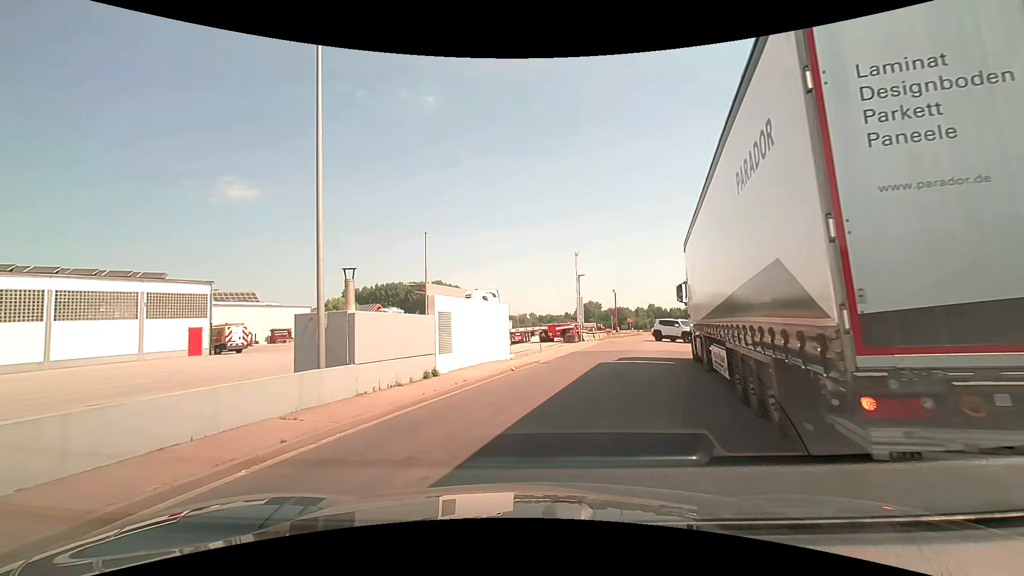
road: unclassified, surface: asphalt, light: Day
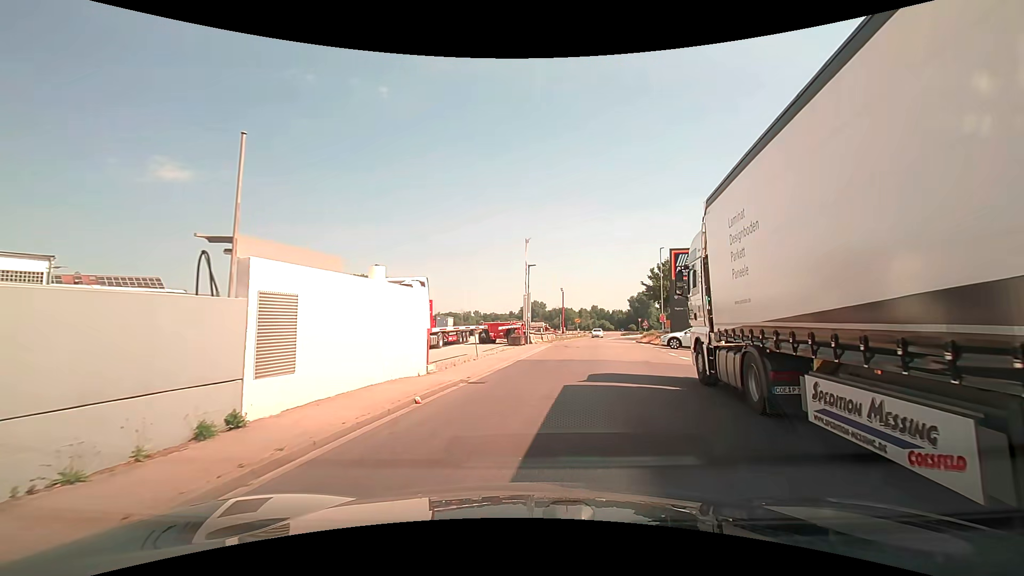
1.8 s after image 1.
(+0.4, +6.8) m; +7°
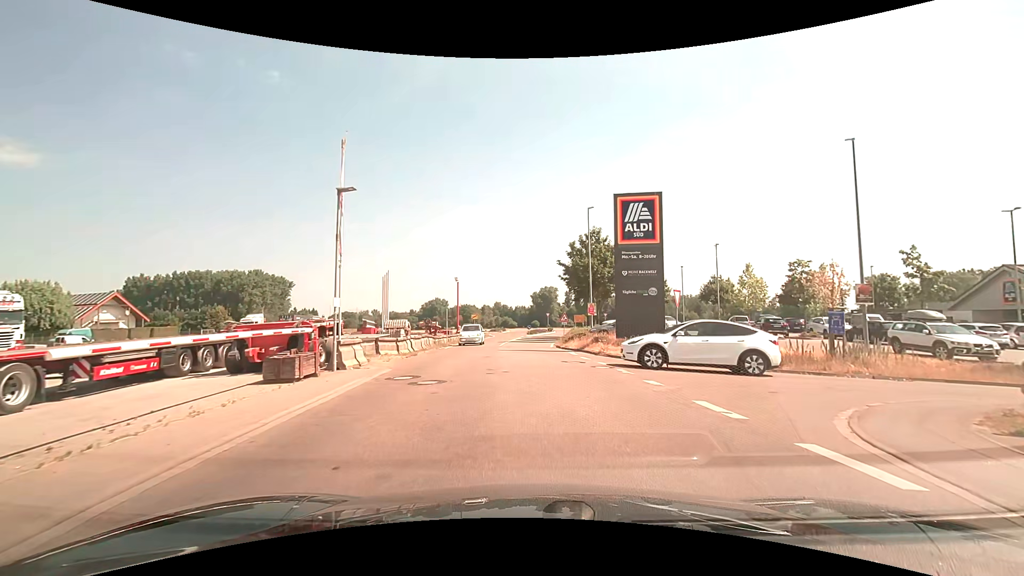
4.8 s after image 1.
(+2.4, +18.3) m; +12°
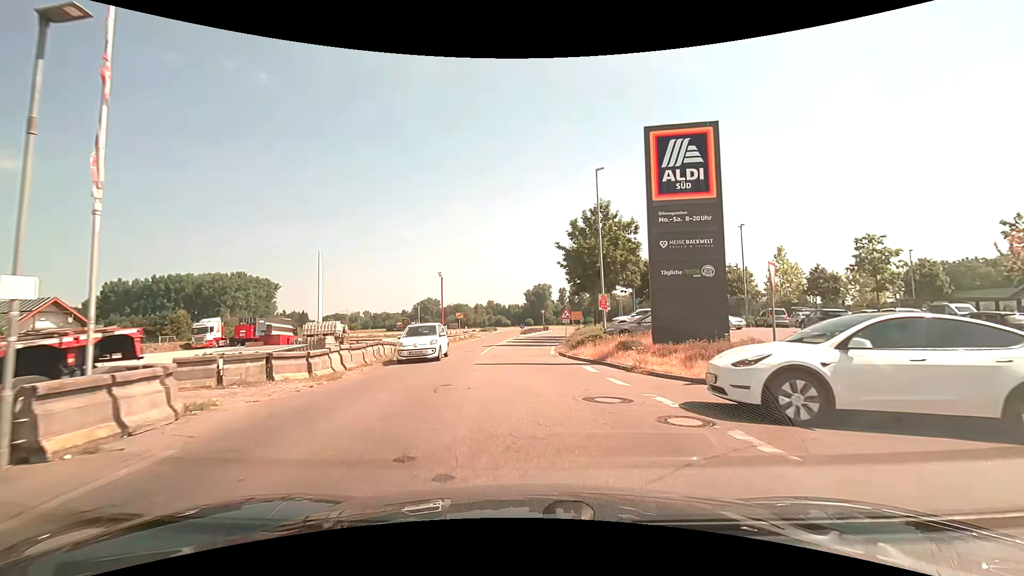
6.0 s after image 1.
(0.0, +8.6) m; +1°
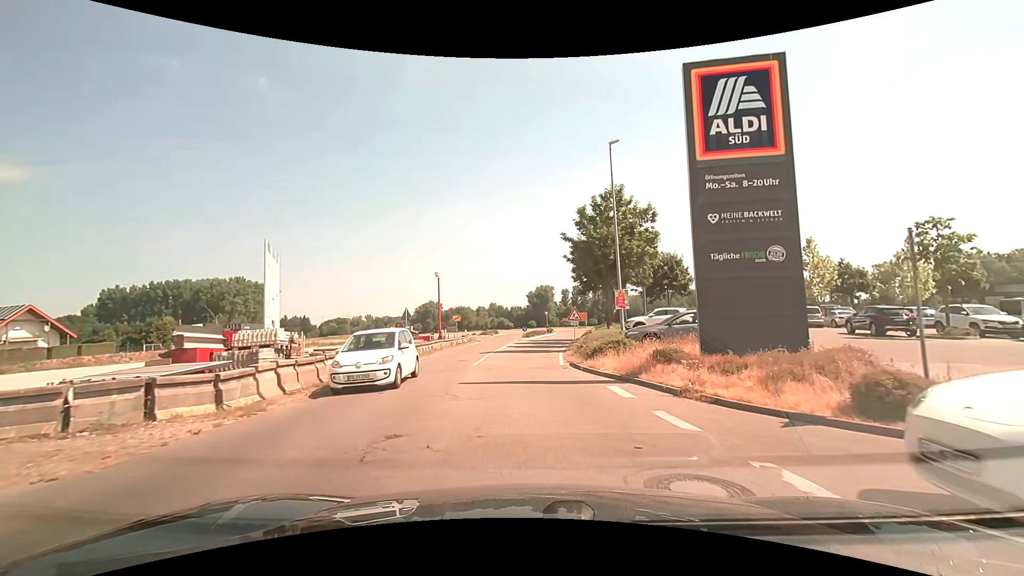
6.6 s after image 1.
(0.0, +4.3) m; -1°
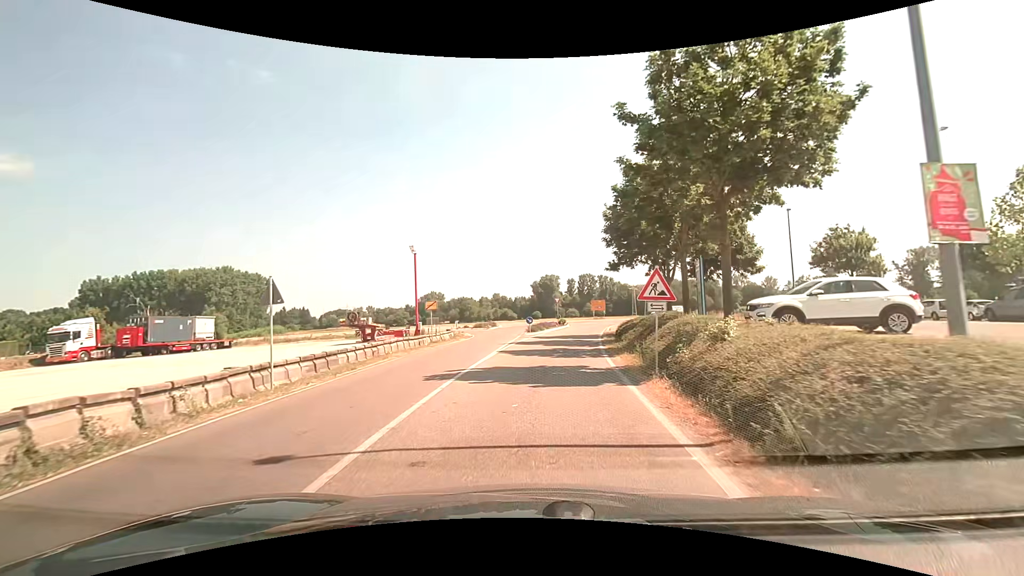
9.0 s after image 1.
(-0.2, +16.7) m; 0°
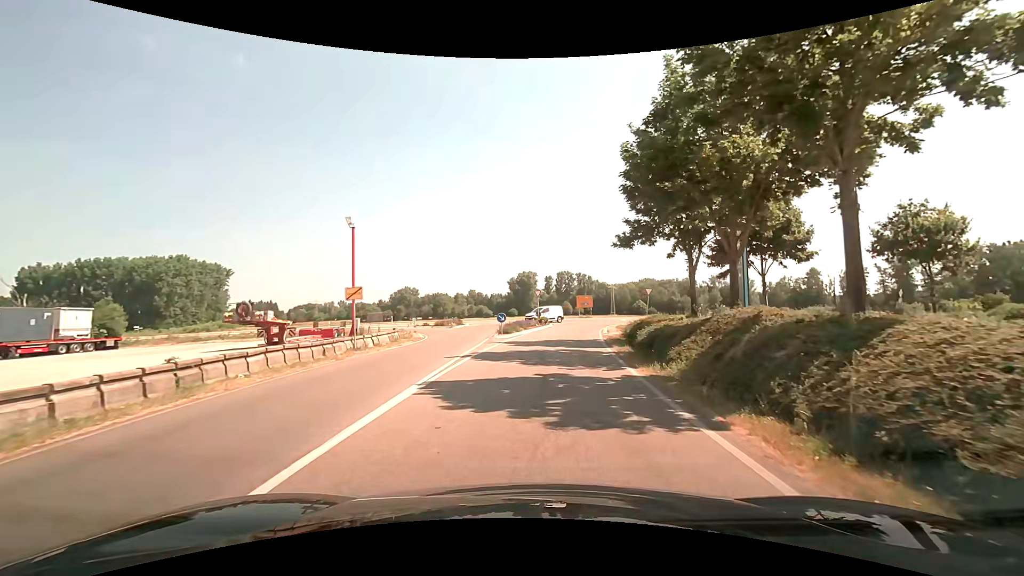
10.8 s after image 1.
(+0.2, +11.9) m; +2°
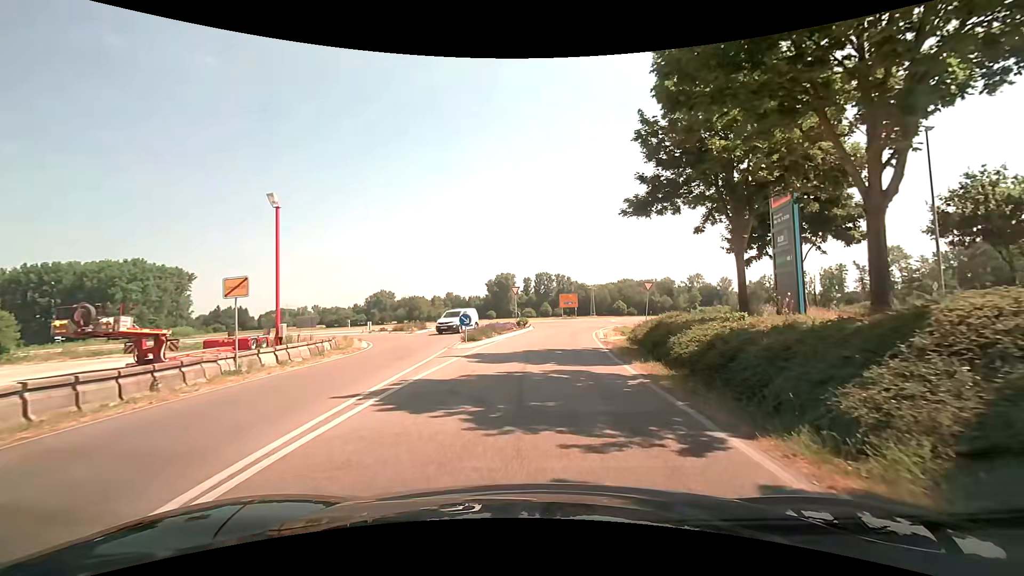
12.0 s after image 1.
(+0.2, +8.1) m; +2°
(0, +10) (+2, +20) (+3, +30) (+5, +40) (+12, +46) (+21, +48) (+31, +48) (+41, +47) (+51, +46) (+61, +45) m
